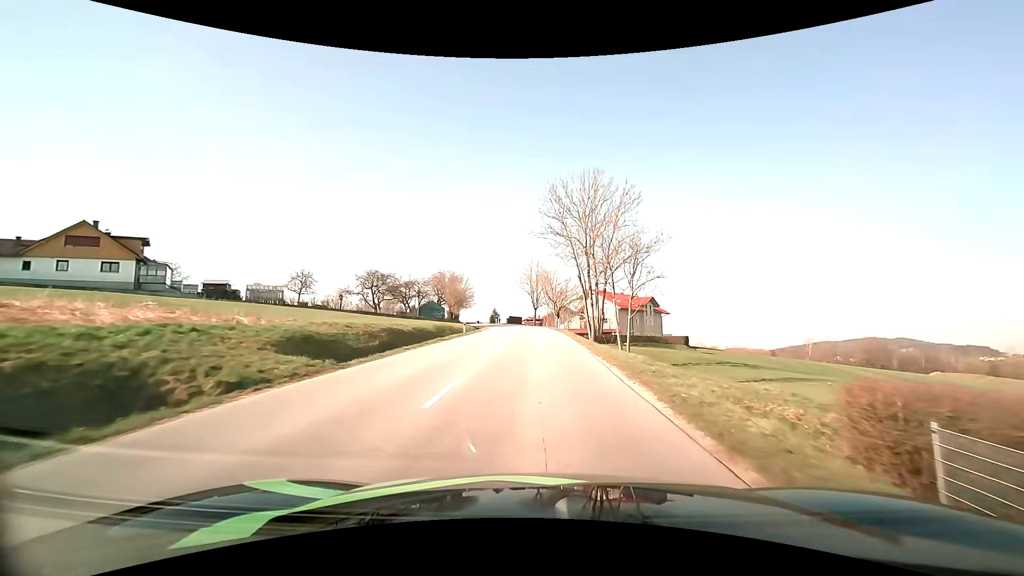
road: tertiary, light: Day
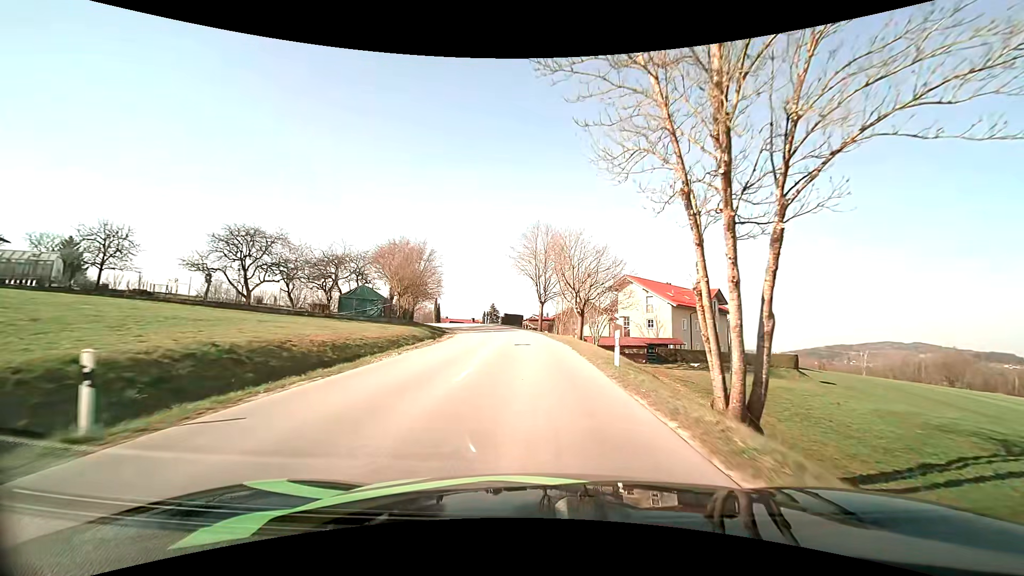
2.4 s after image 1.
(-0.1, +33.4) m; -1°
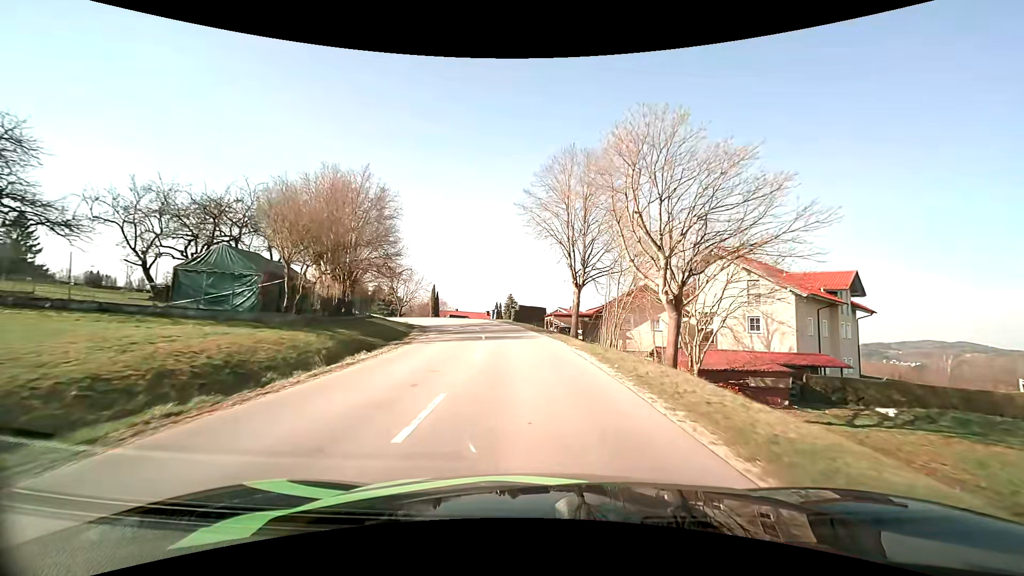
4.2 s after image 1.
(-0.5, +23.2) m; -3°
(0, +10) (0, +20) (-1, +30) (-3, +40) (-6, +49) (-10, +59) (-15, +67) (-21, +75) (-28, +82) (-36, +89) m
